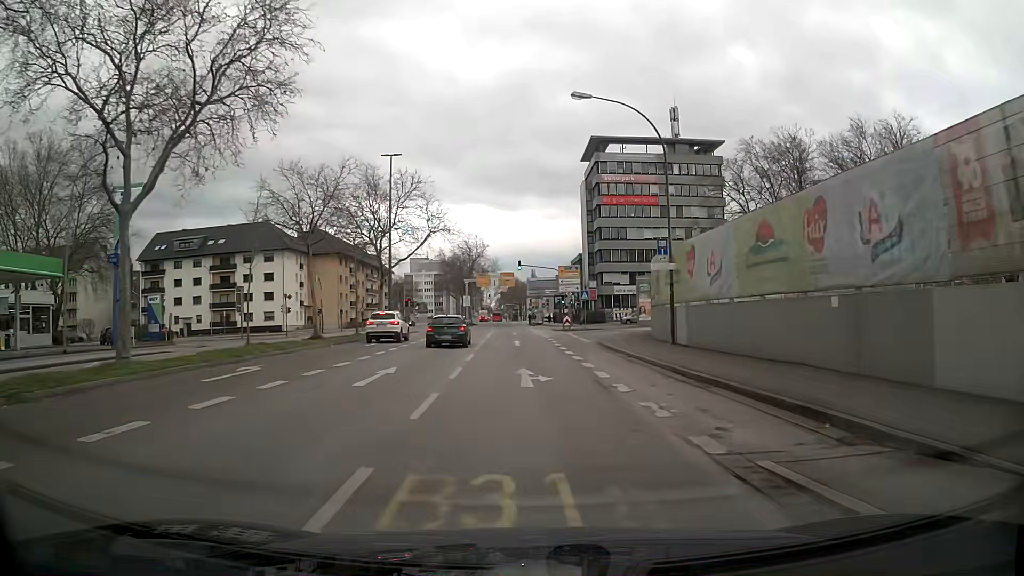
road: secondary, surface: asphalt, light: Day
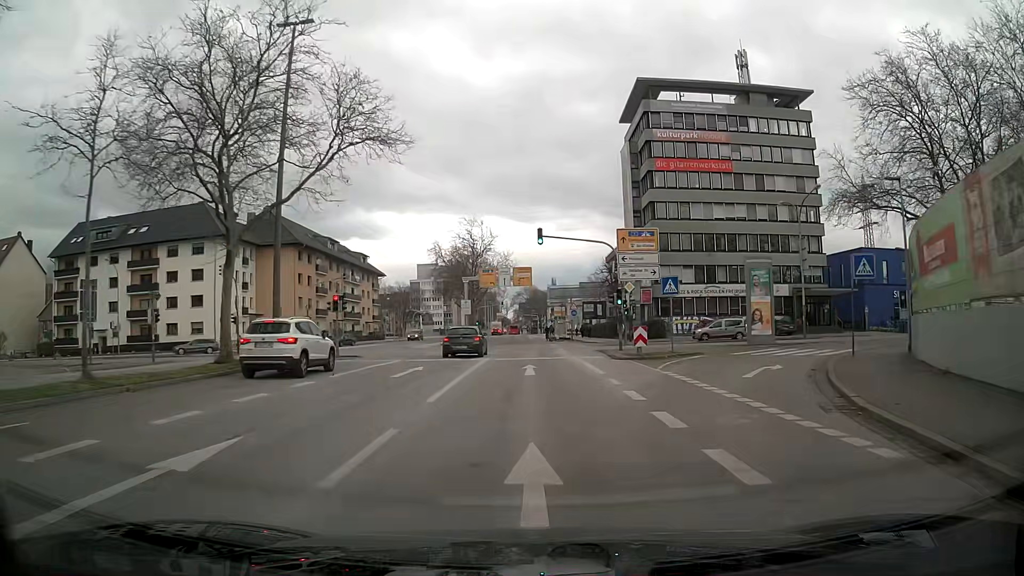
(-0.4, +28.0) m; -2°
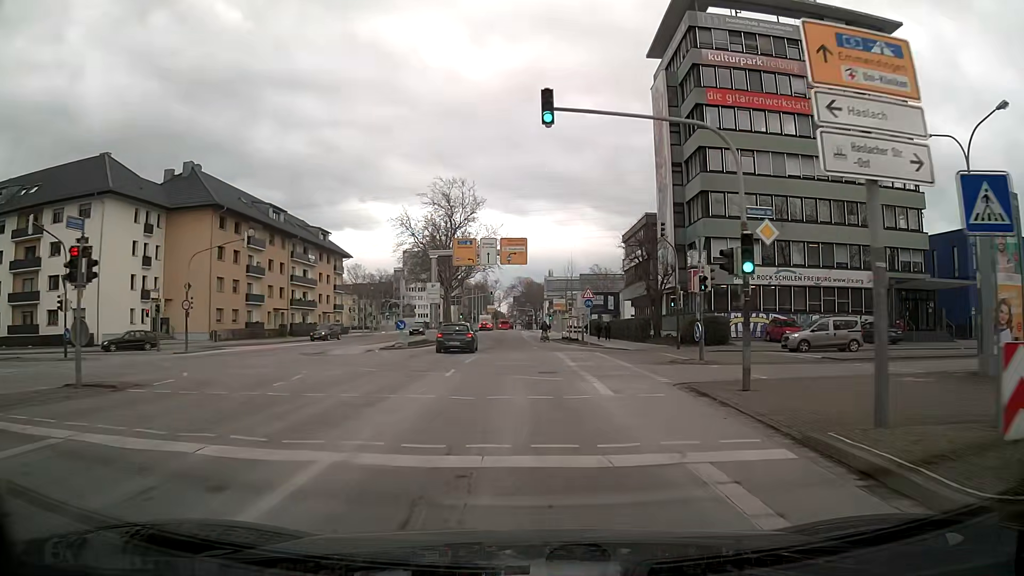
(+0.2, +21.0) m; +1°
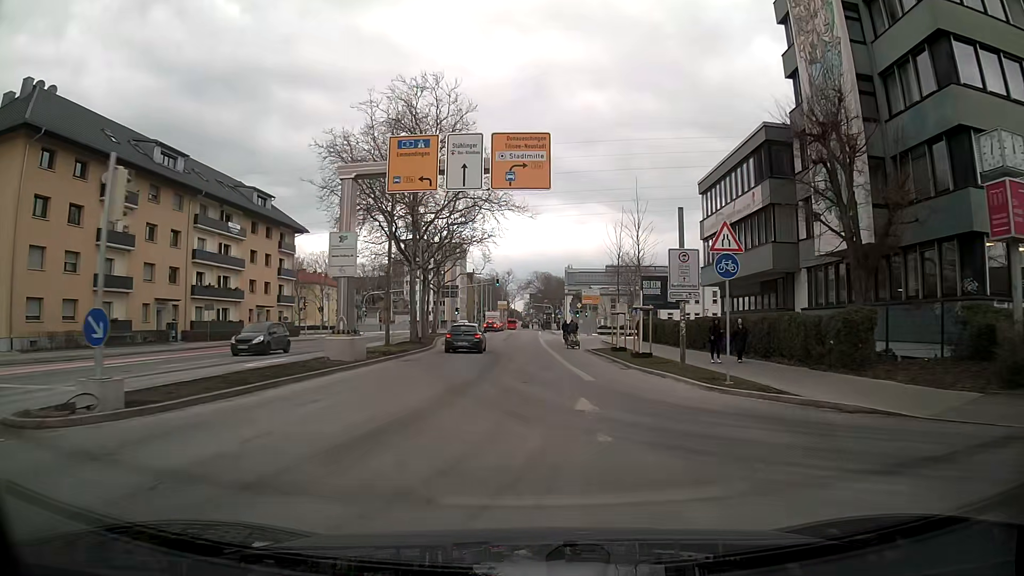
(-0.4, +28.1) m; -1°
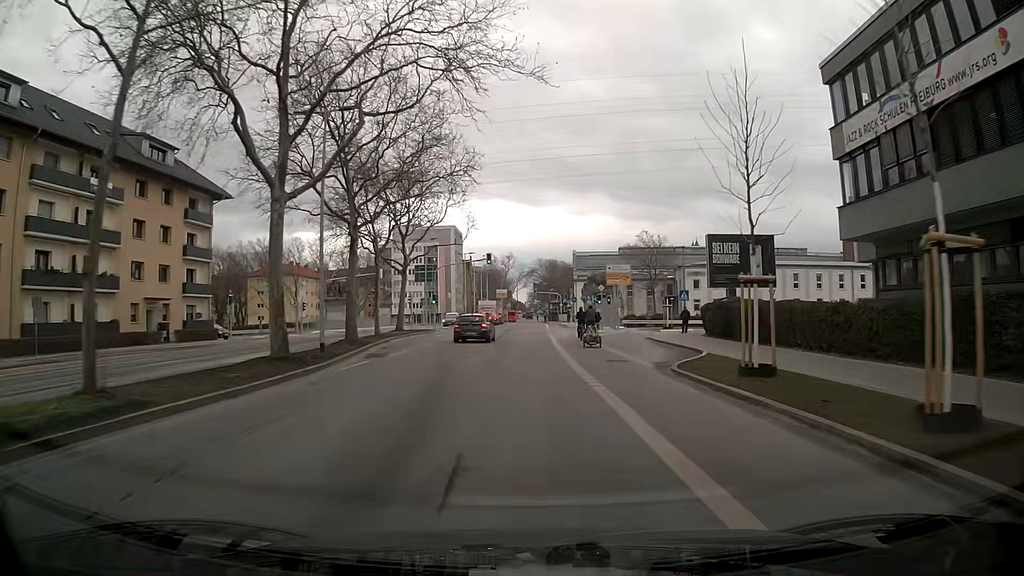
(-0.1, +21.2) m; -1°
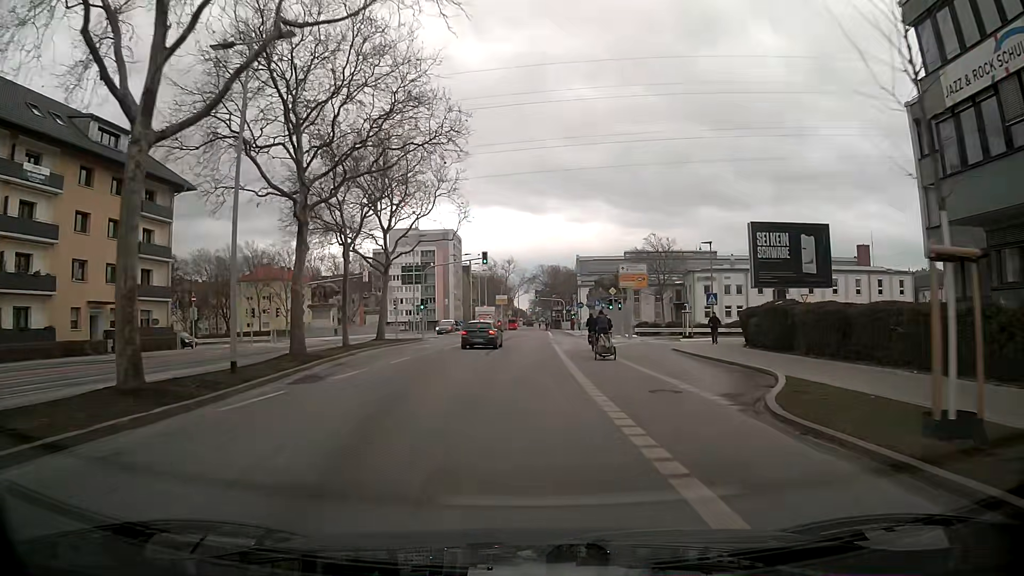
(0.0, +7.1) m; +1°
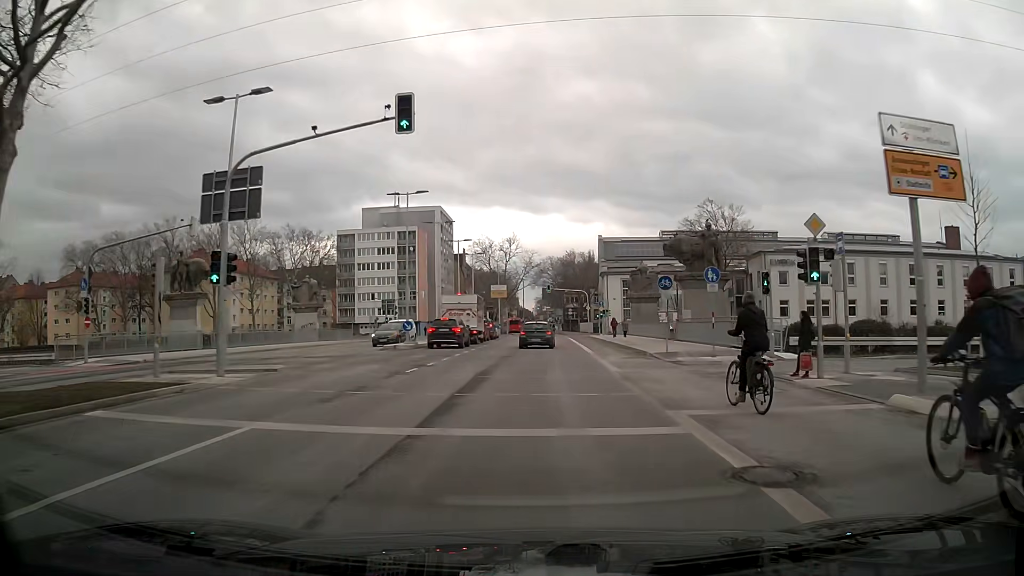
(-0.8, +35.7) m; -1°
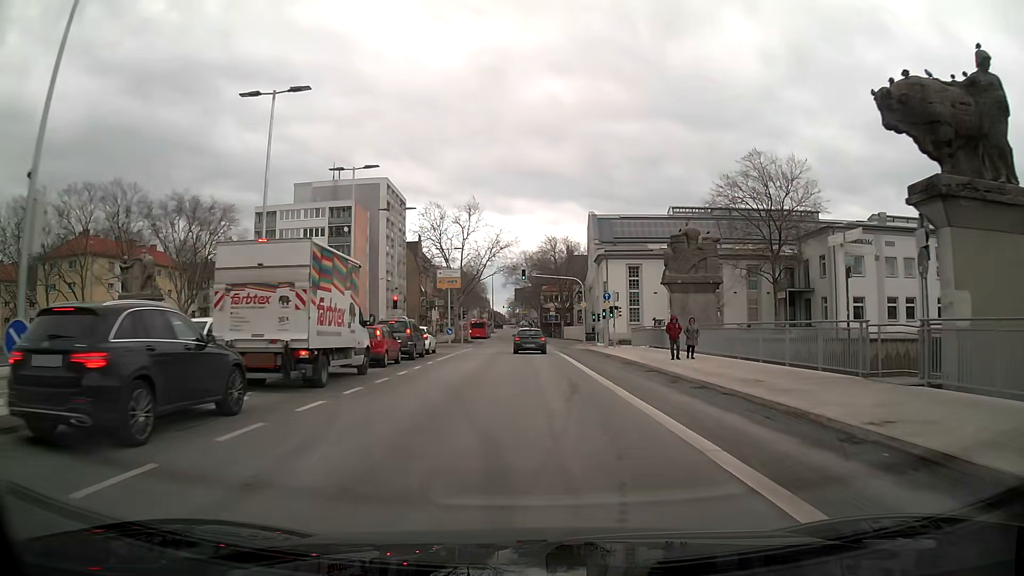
(+0.4, +28.6) m; +2°
(0, +10) (0, +20) (0, +30) (0, +40) (0, +50) (-1, +60) (-1, +70) (-2, +80) (-3, +90) (-4, +100) m
